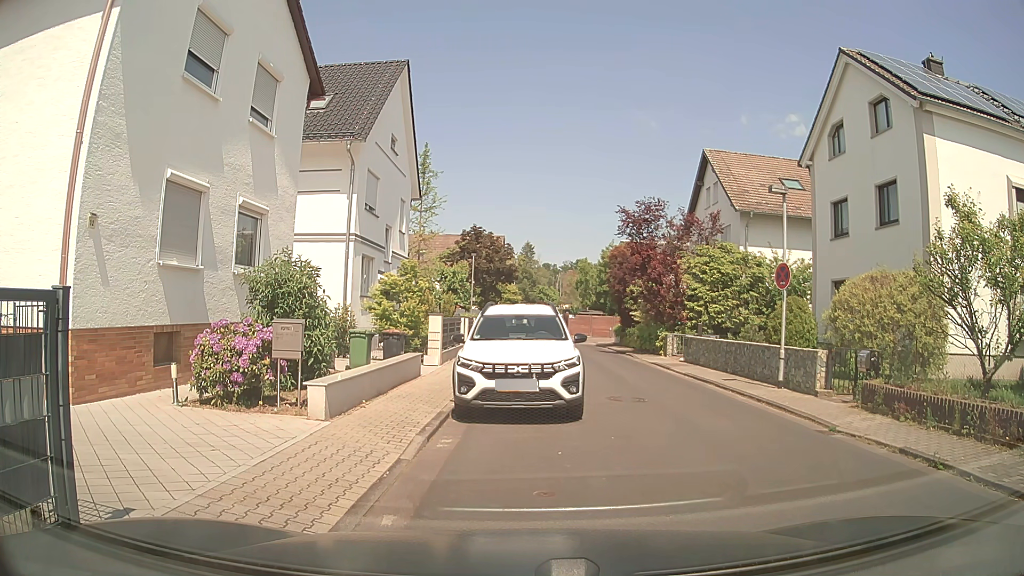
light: Day
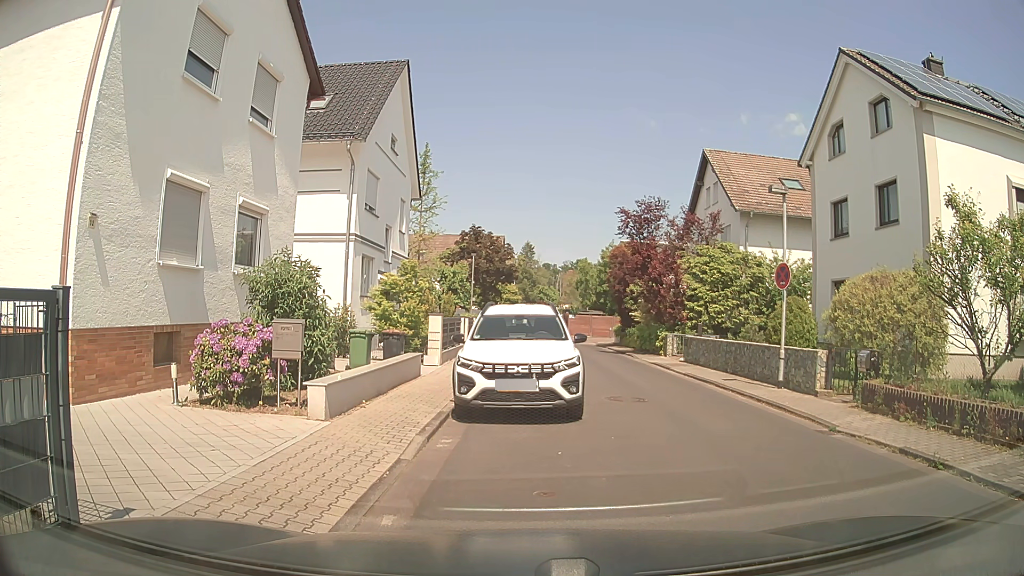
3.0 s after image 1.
(0.0, 0.0) m; 0°
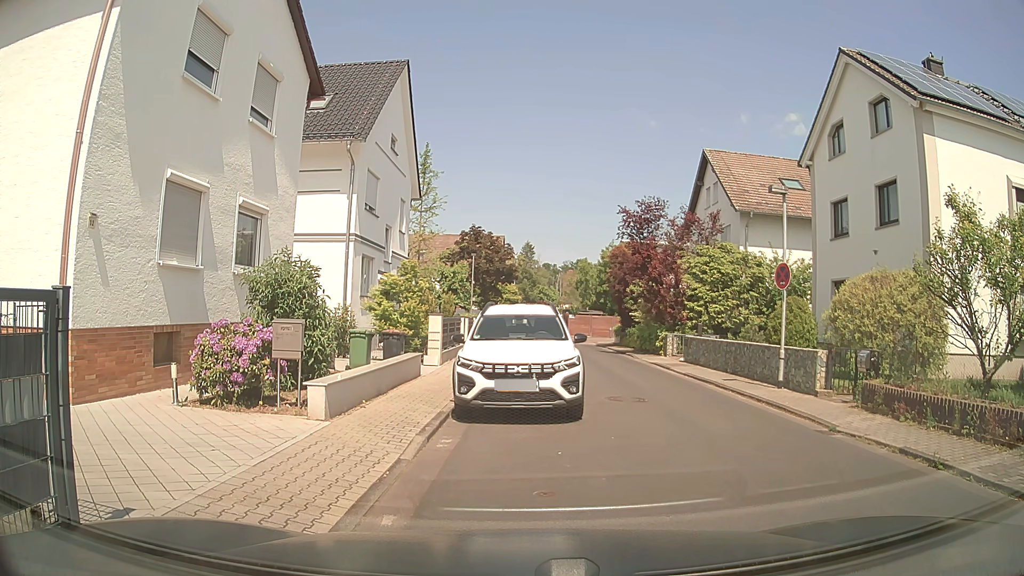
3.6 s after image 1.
(0.0, 0.0) m; 0°
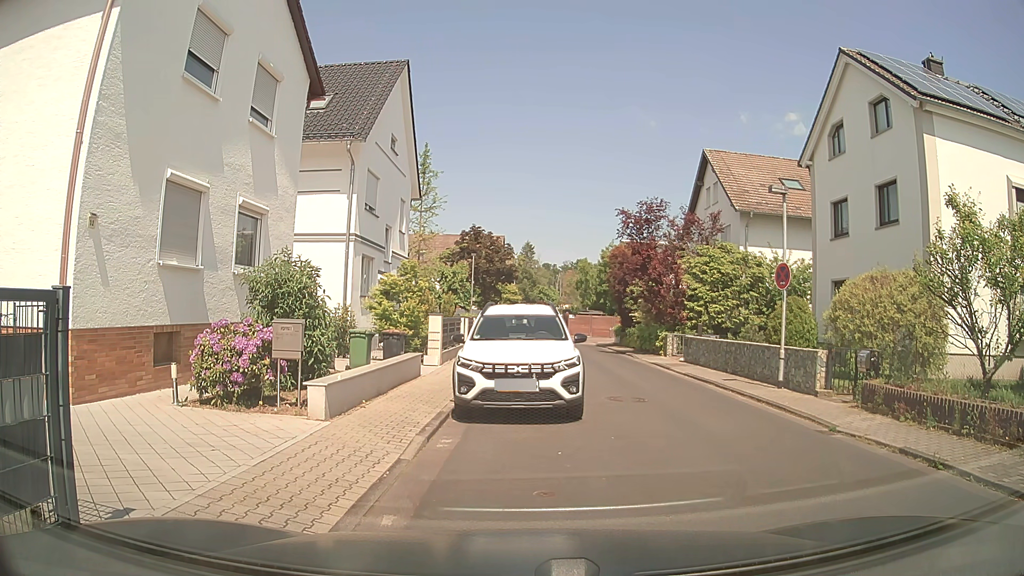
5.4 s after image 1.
(0.0, 0.0) m; 0°
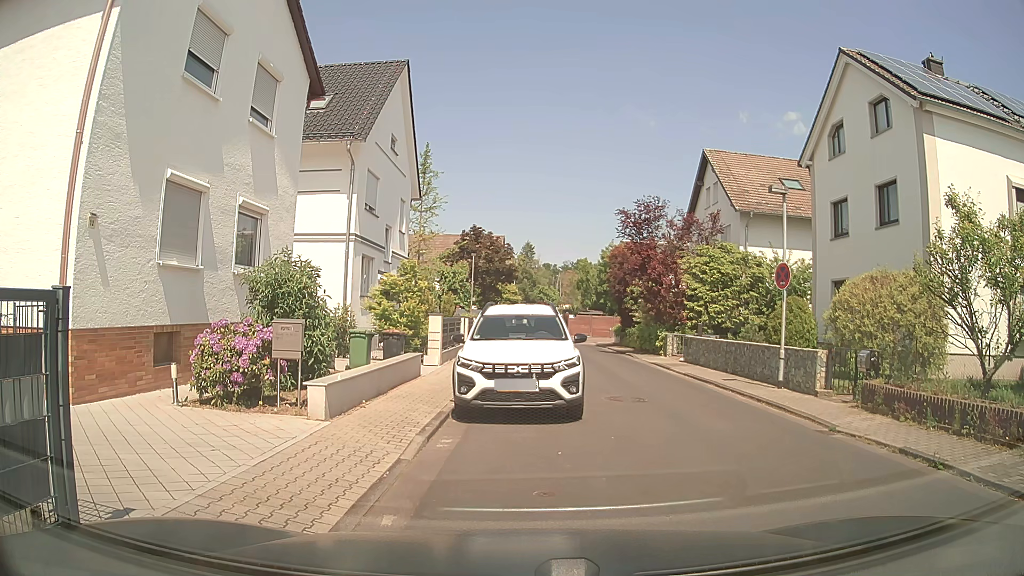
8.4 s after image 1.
(0.0, 0.0) m; 0°
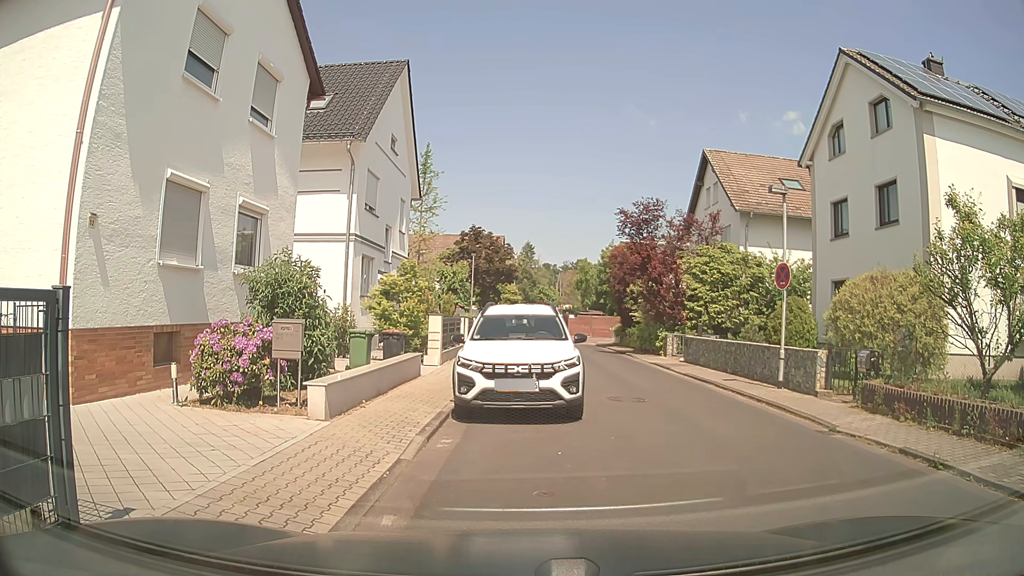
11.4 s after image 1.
(0.0, 0.0) m; 0°
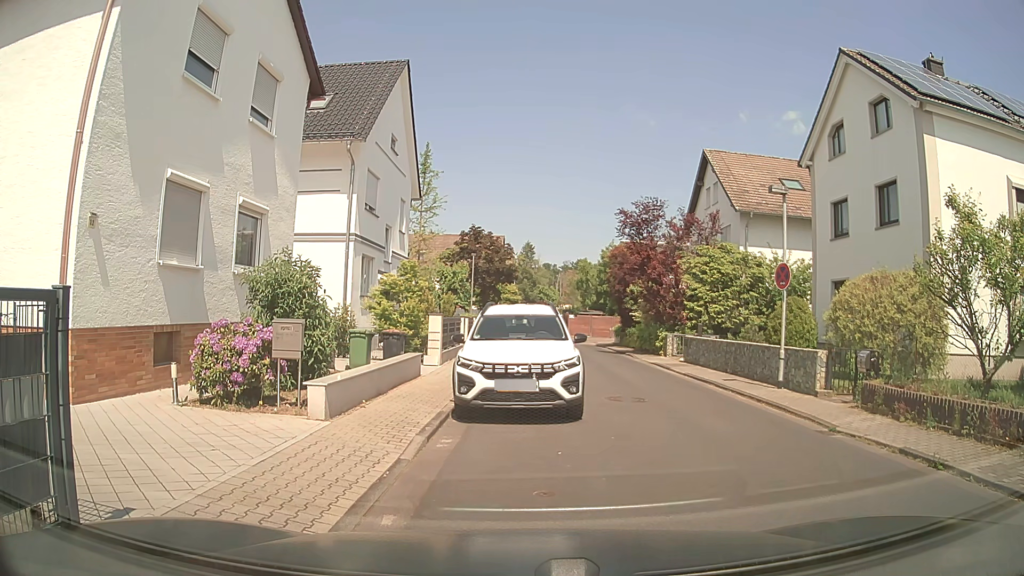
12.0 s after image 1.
(0.0, 0.0) m; 0°
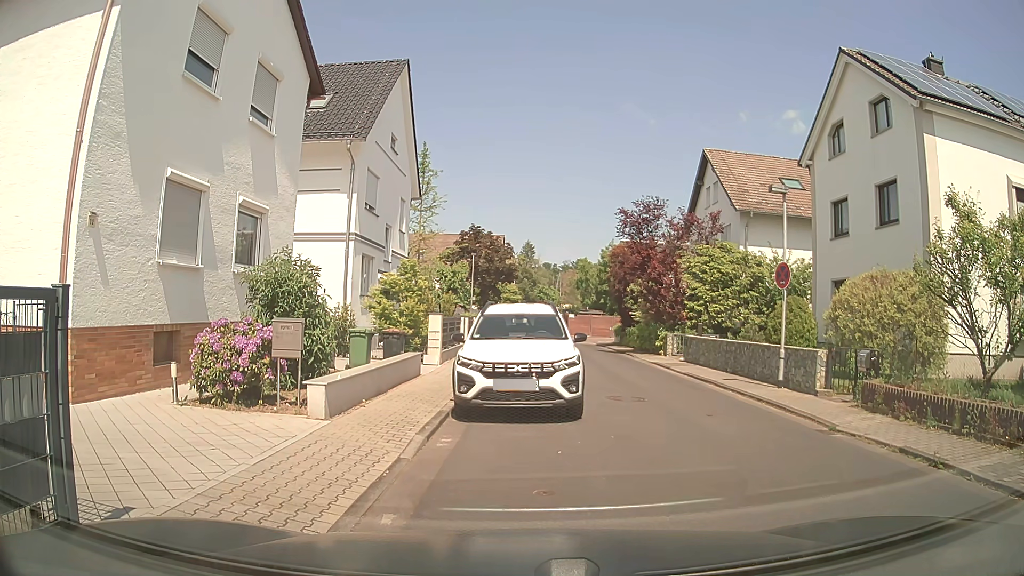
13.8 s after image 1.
(0.0, 0.0) m; 0°
